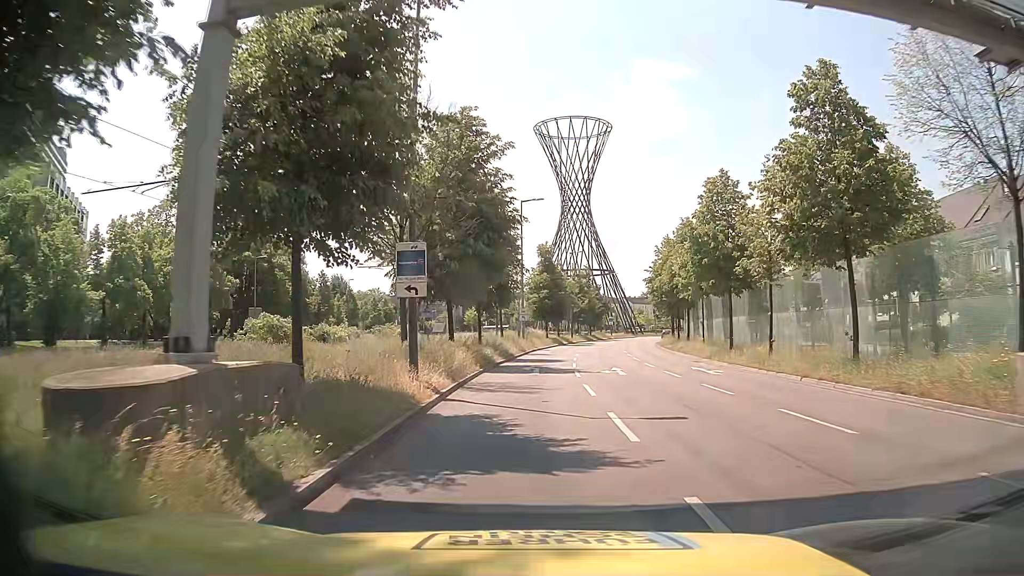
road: primary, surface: asphalt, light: Day
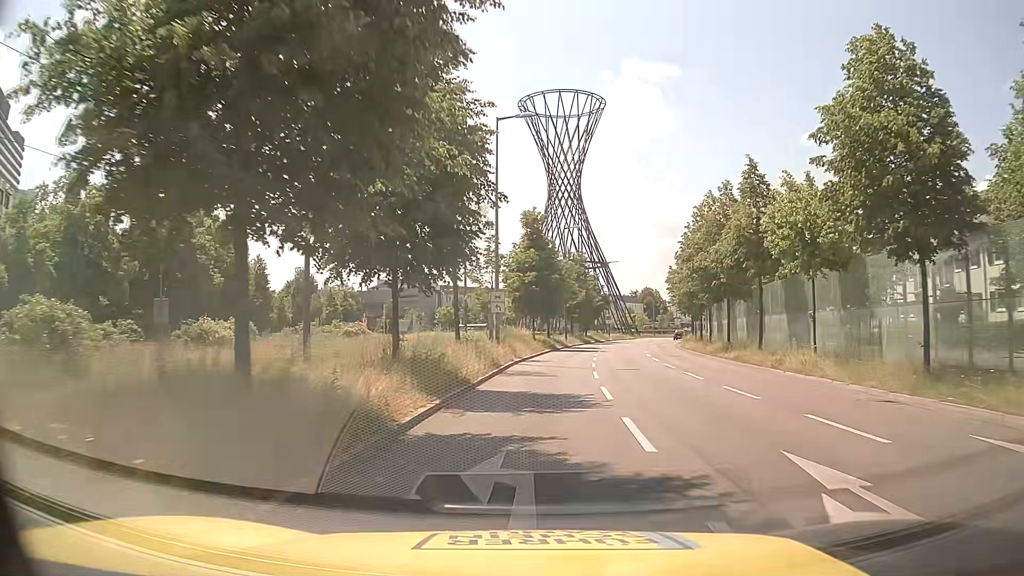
(0.0, +19.3) m; +1°
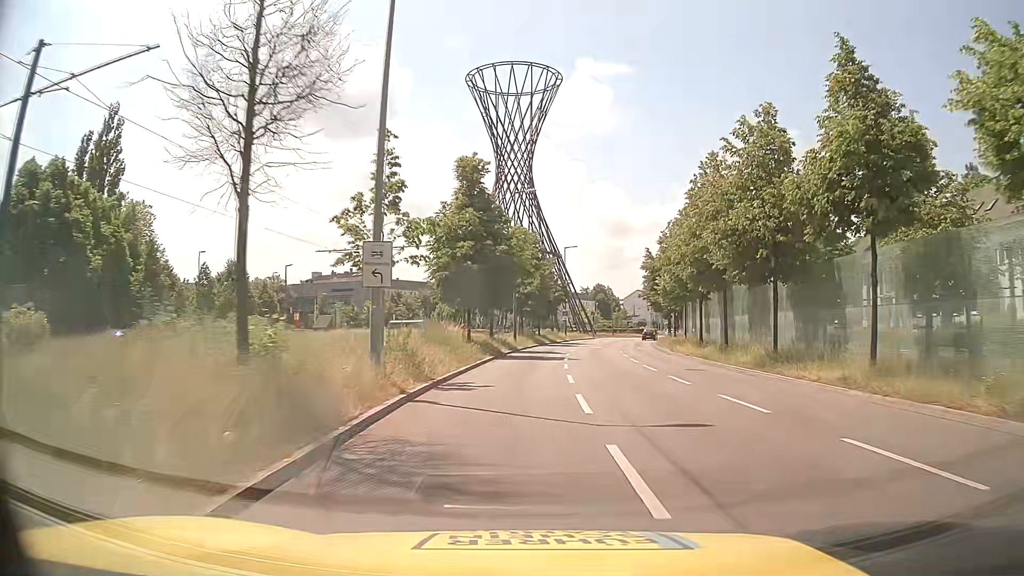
(+0.5, +15.1) m; +5°
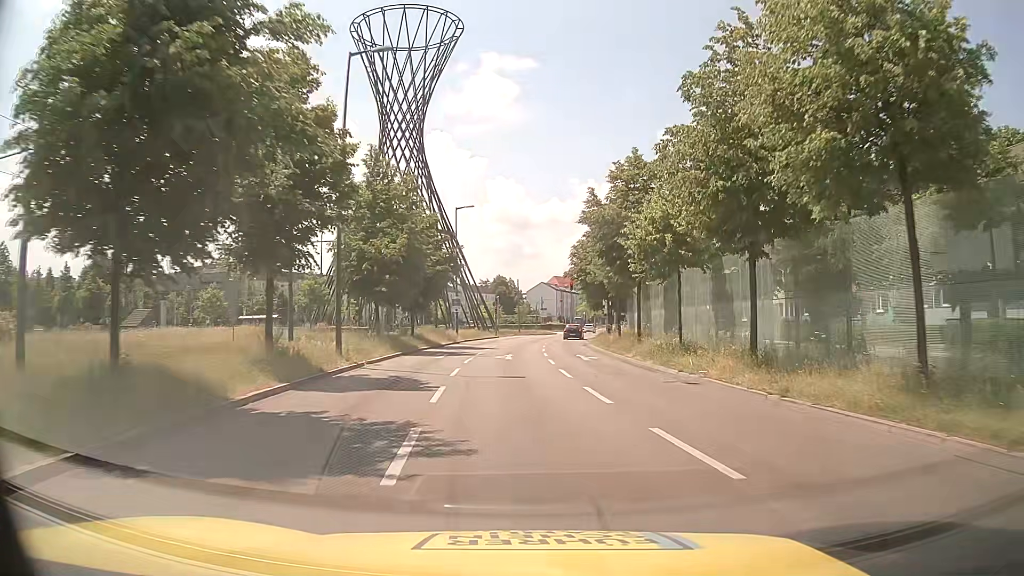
(+1.5, +23.3) m; +8°
